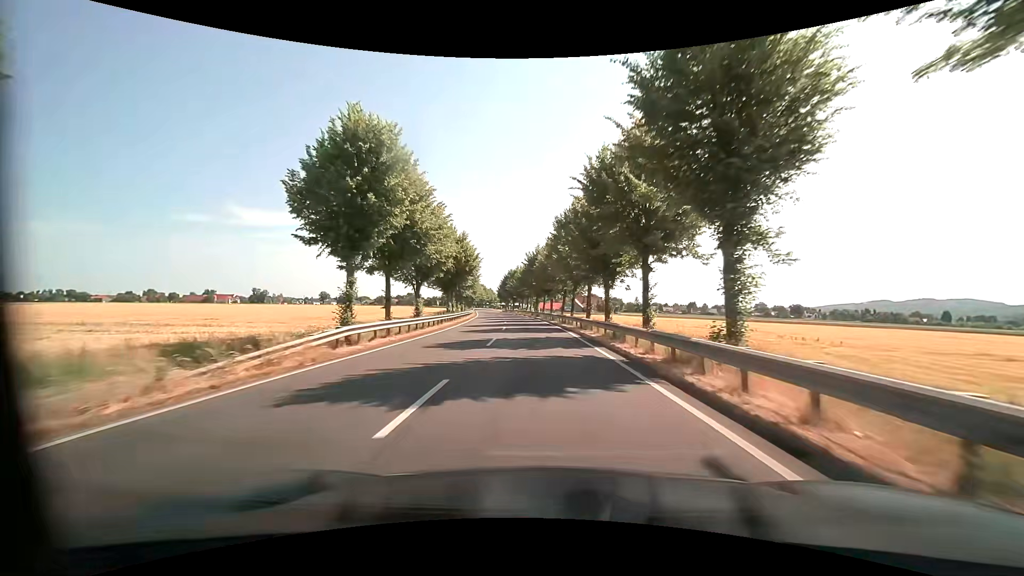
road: primary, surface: asphalt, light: Day
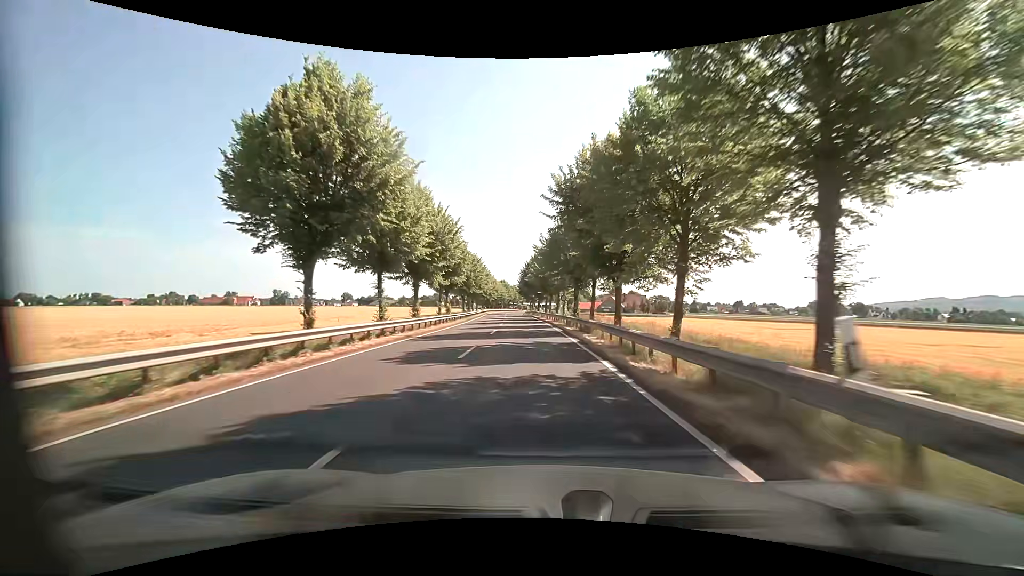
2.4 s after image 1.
(-1.1, +40.2) m; -4°
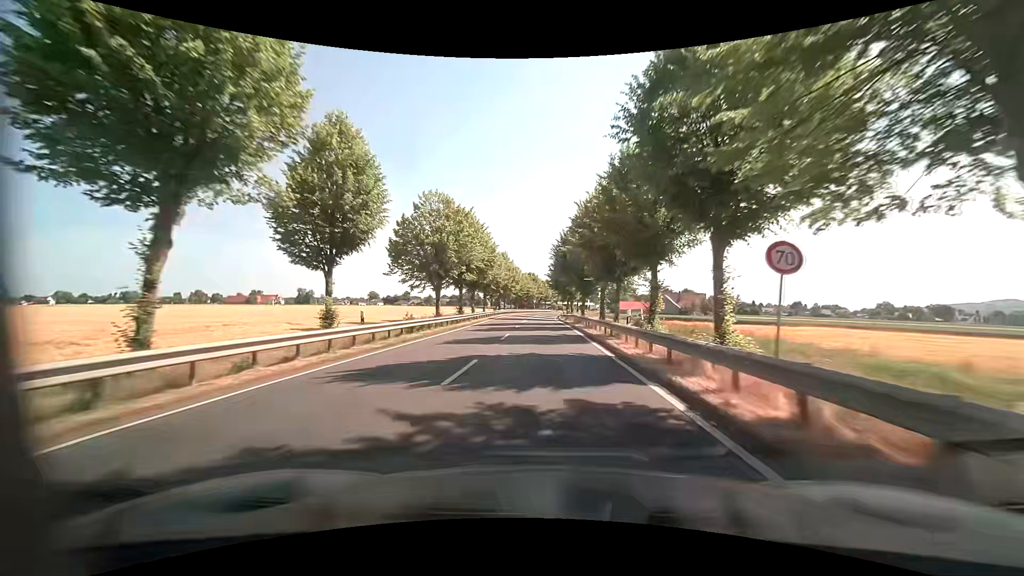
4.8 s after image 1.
(-1.3, +40.0) m; -4°
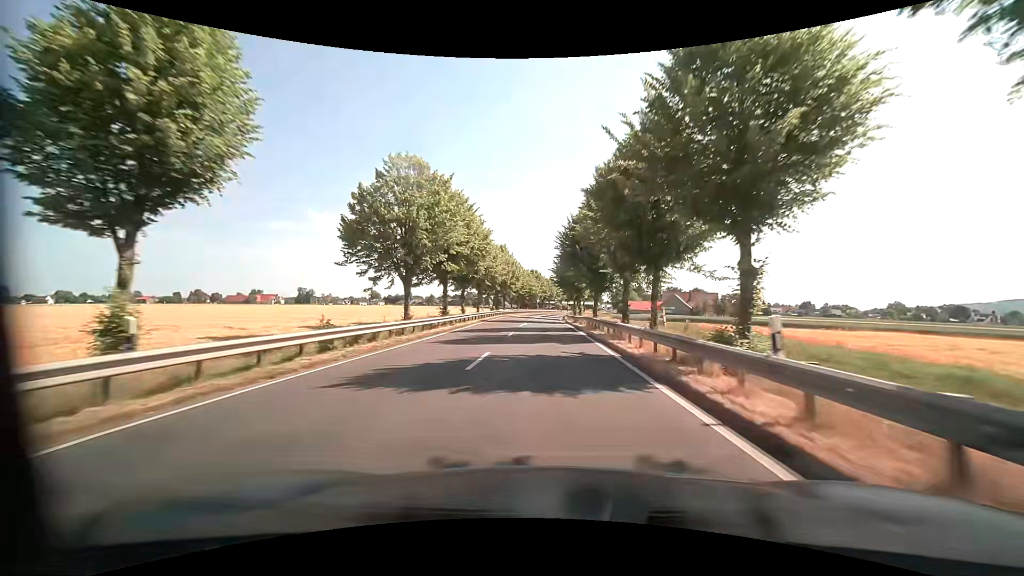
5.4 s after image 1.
(0.0, +10.0) m; 0°
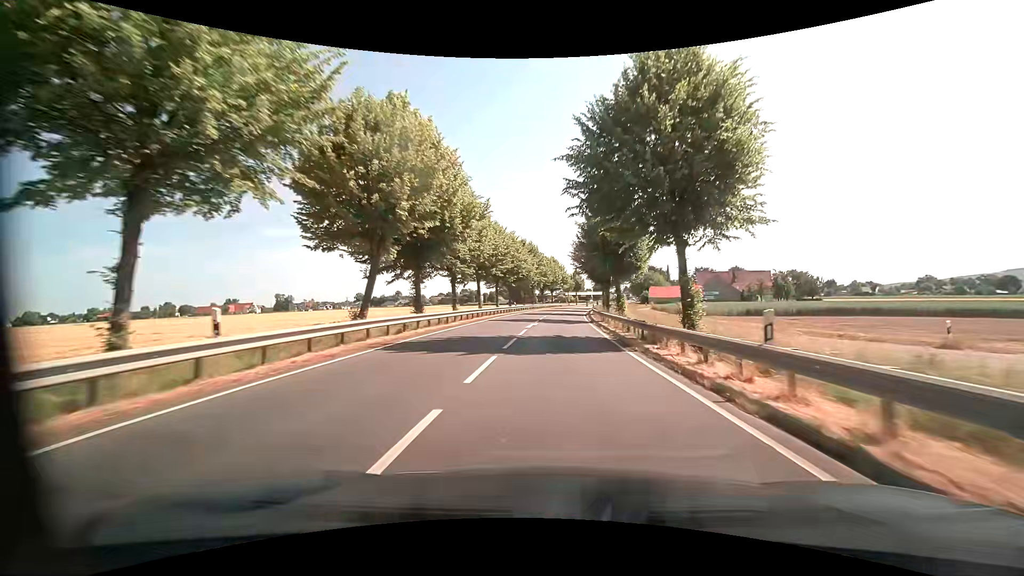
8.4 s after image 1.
(-0.8, +50.8) m; 0°
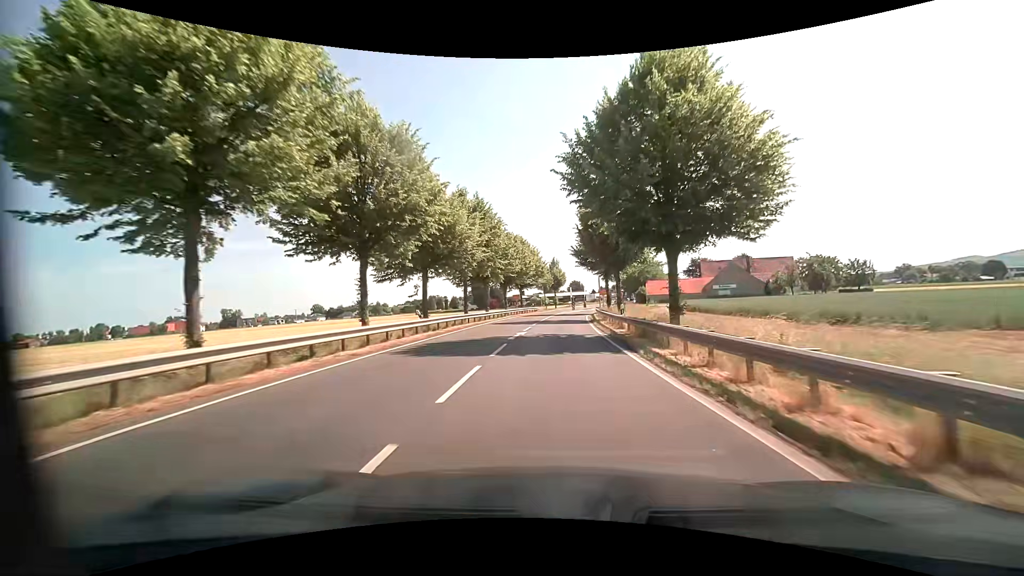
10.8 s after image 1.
(+0.8, +37.0) m; +3°
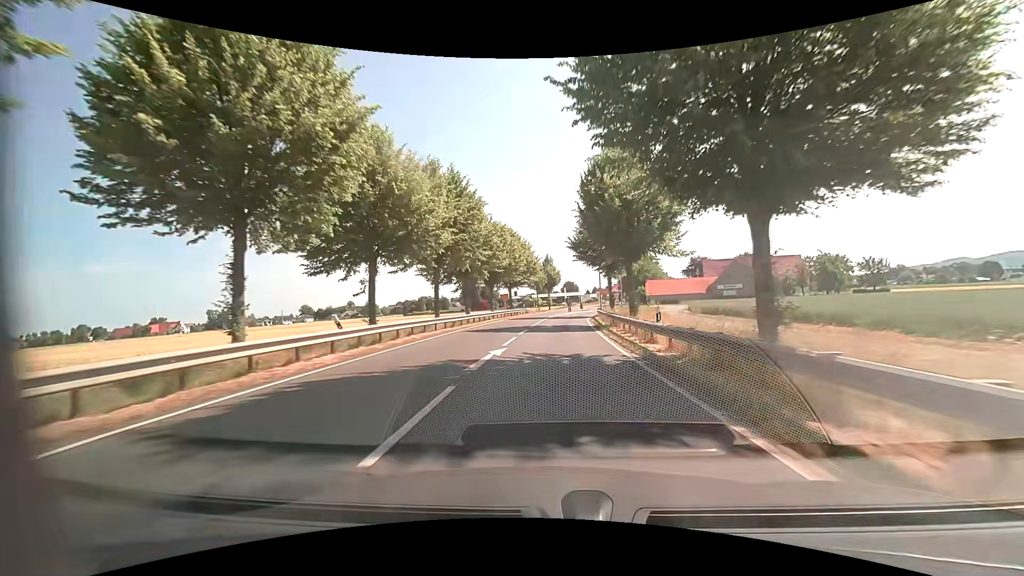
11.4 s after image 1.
(0.0, +8.5) m; 0°
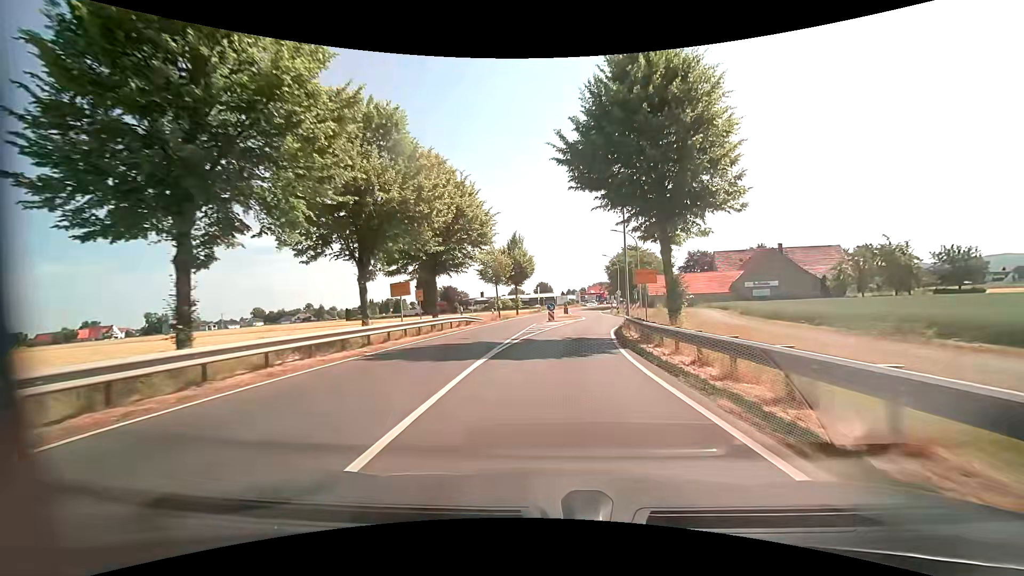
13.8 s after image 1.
(+0.9, +31.0) m; +3°
(0, +10) (+1, +20) (+2, +30) (+4, +40) (+5, +50) (+6, +60) (+6, +70) (+7, +80) (+8, +90) (+9, +99) m
